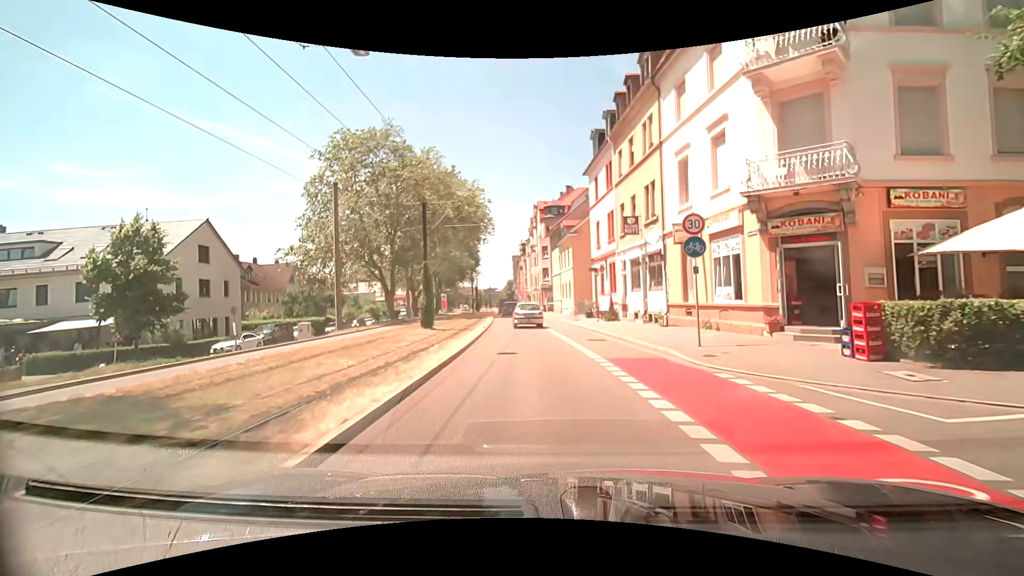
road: secondary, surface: asphalt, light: Day
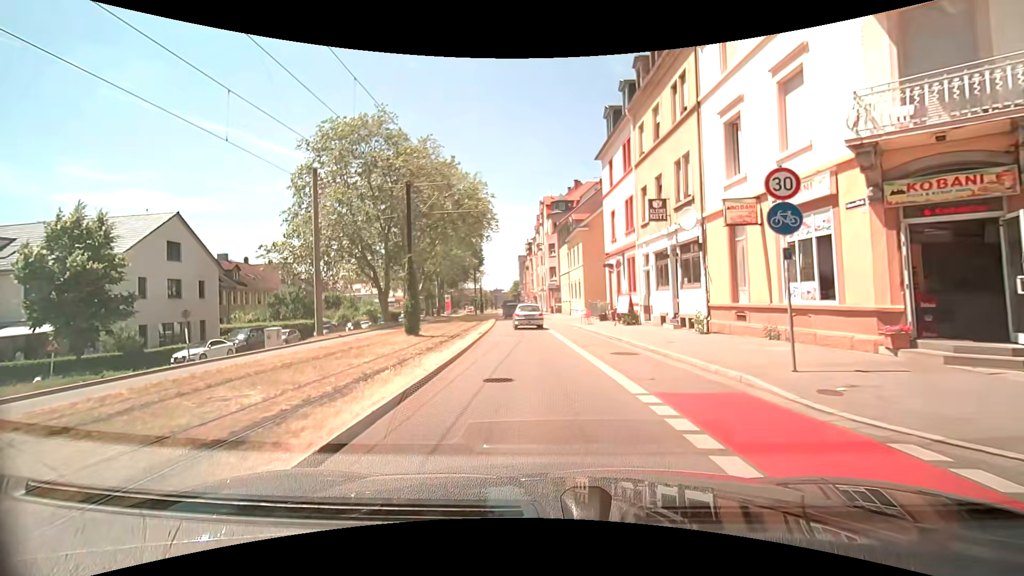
(-0.1, +4.5) m; -2°
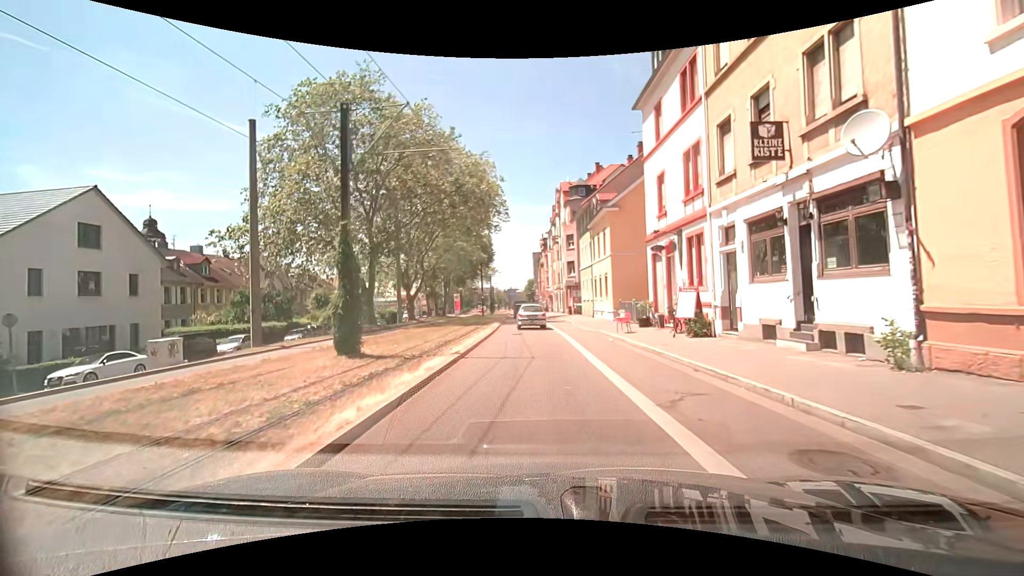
(0.0, +9.1) m; -1°
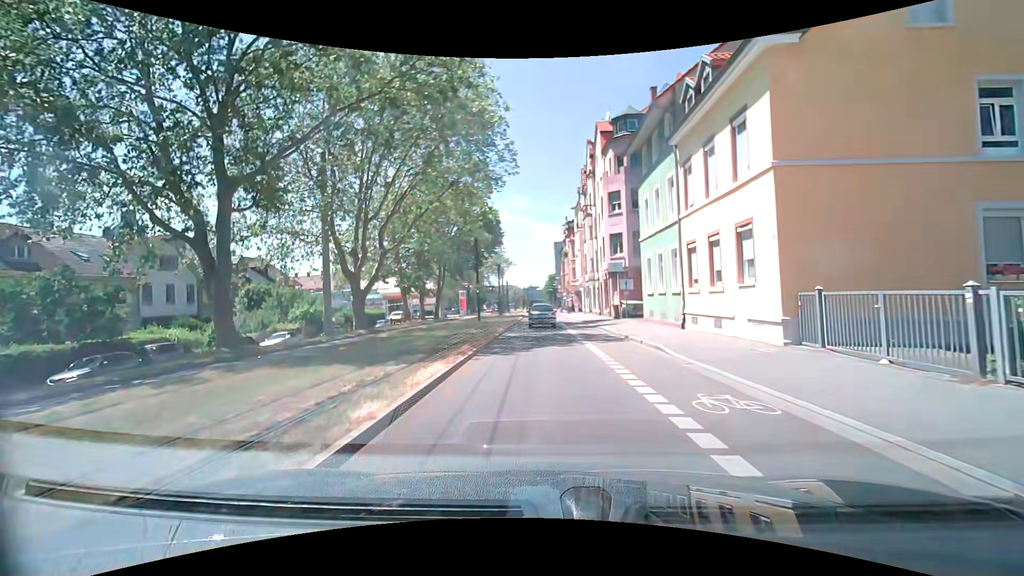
(-0.6, +22.5) m; -3°
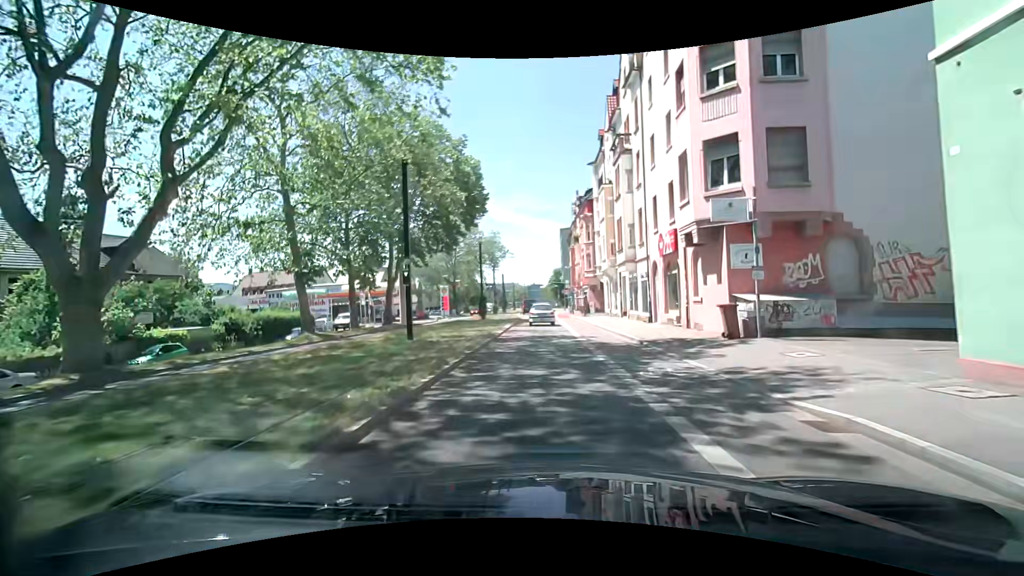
(+0.1, +22.3) m; -1°
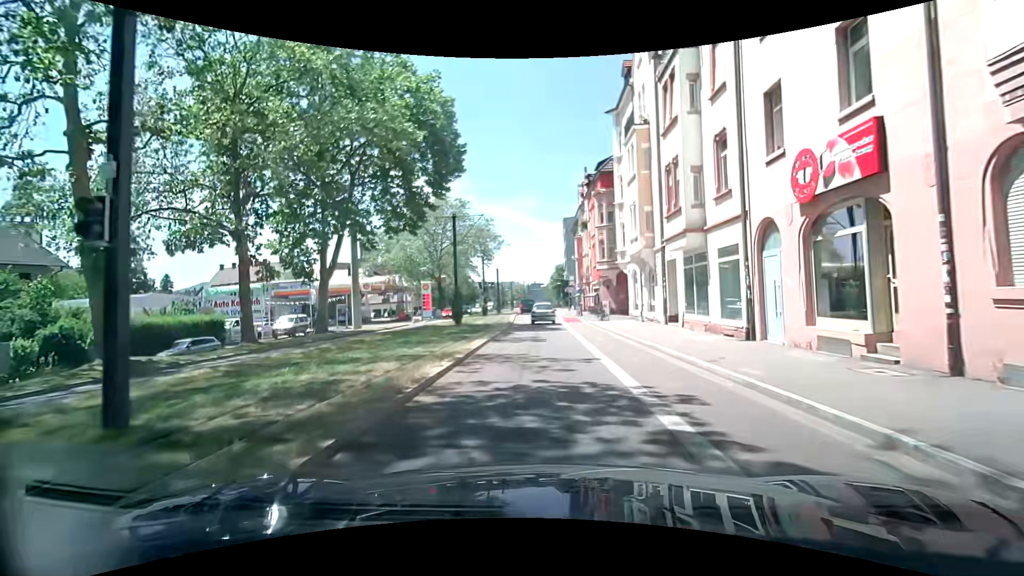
(+0.2, +13.4) m; +2°
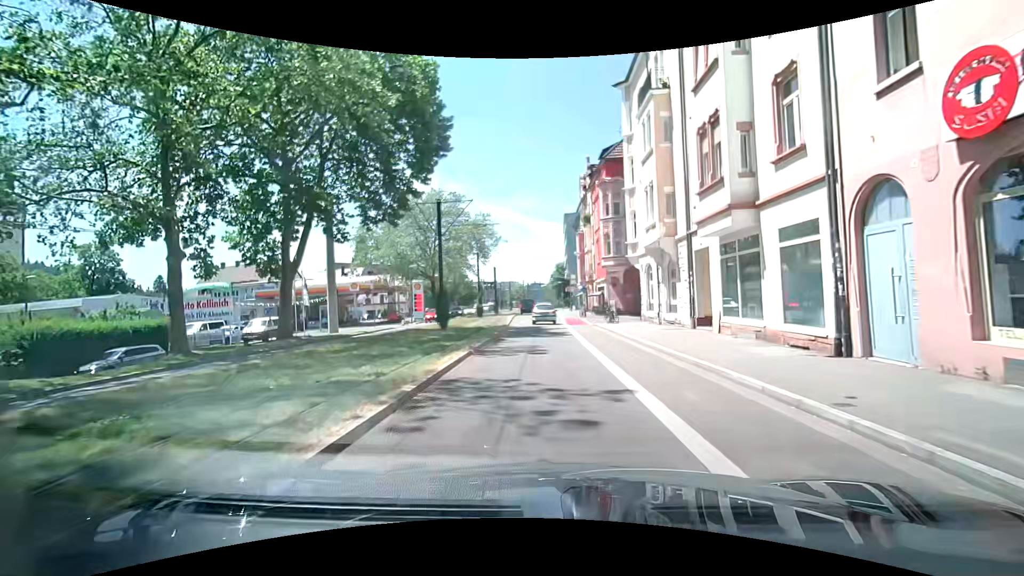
(-0.1, +4.5) m; -1°
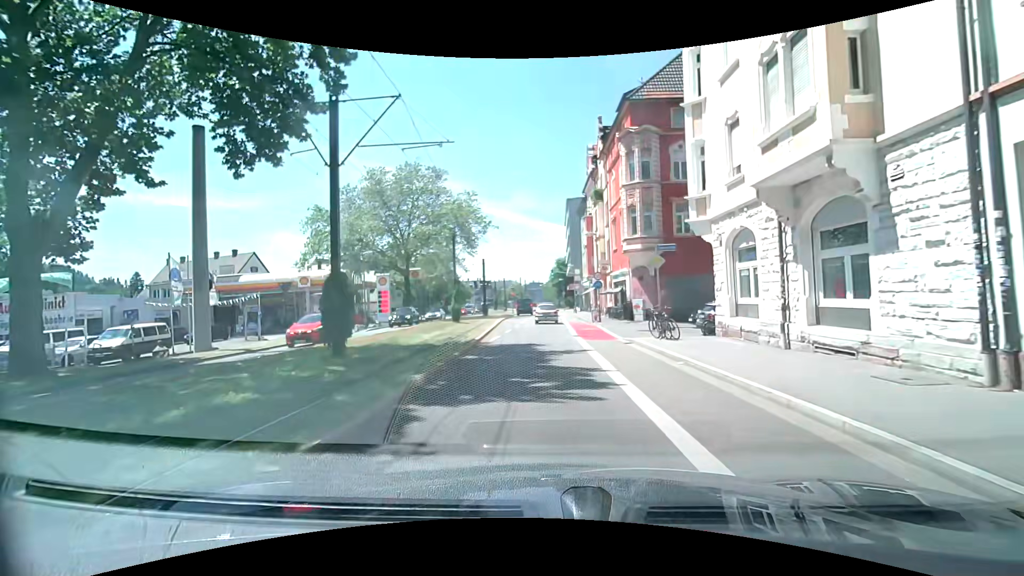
(0.0, +13.4) m; -1°
(0, +10) (0, +20) (+1, +30) (+1, +40) (+1, +50) (+1, +60) (+2, +70) (+2, +80) (+2, +90) (+2, +100) m
